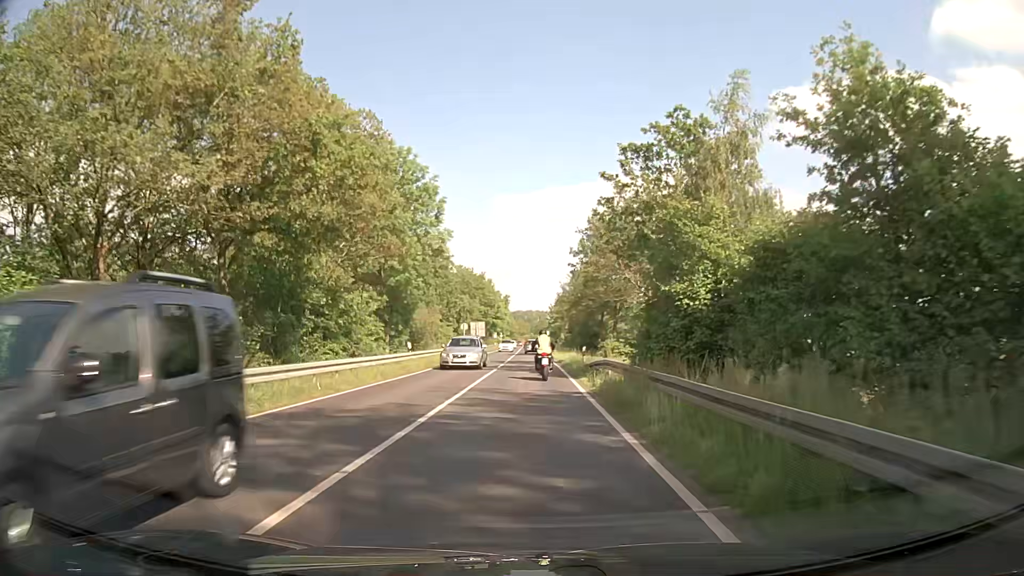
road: secondary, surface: asphalt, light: Day
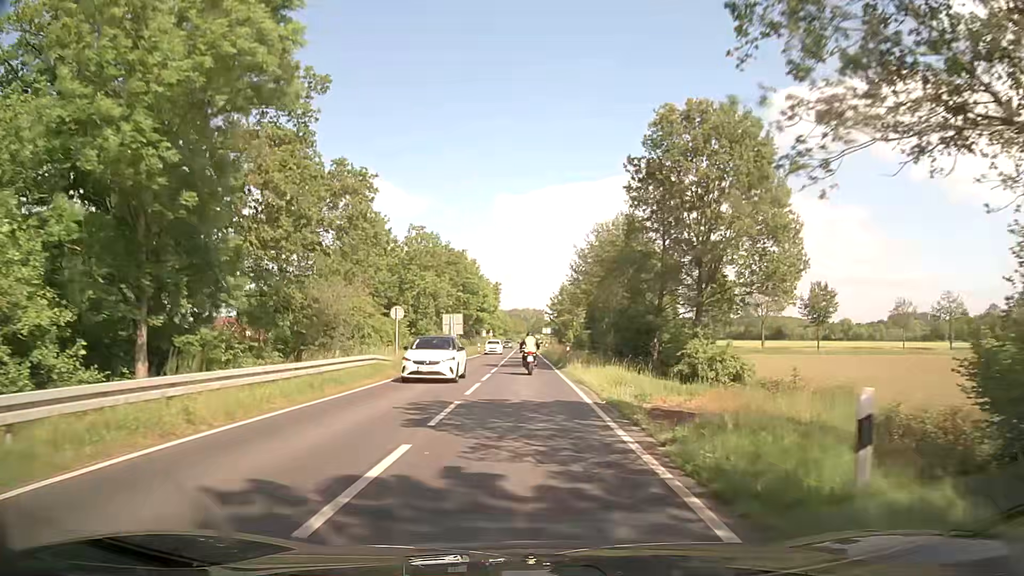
(-0.2, +28.2) m; 0°
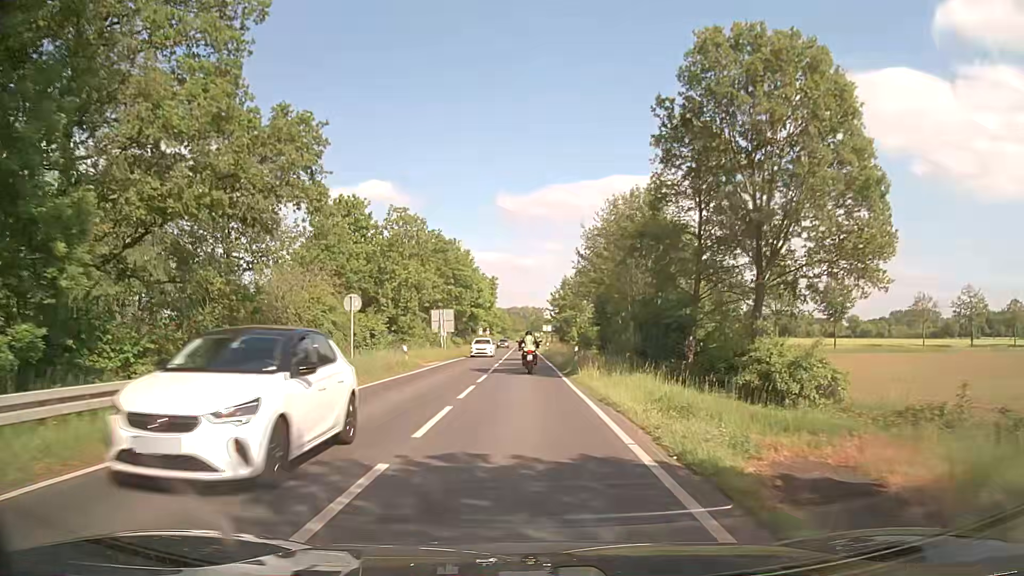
(0.0, +7.4) m; +1°
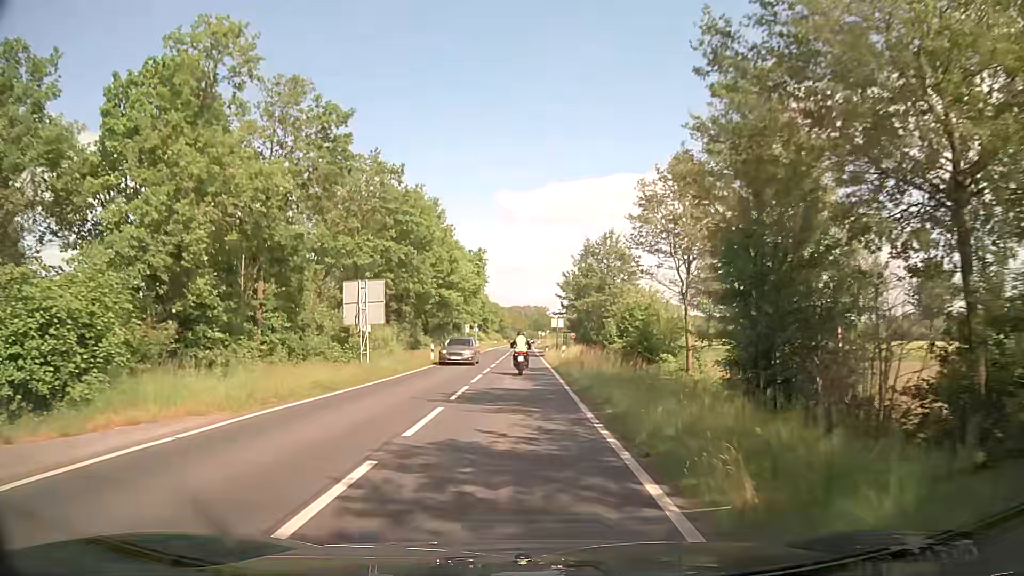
(-0.3, +29.8) m; -1°
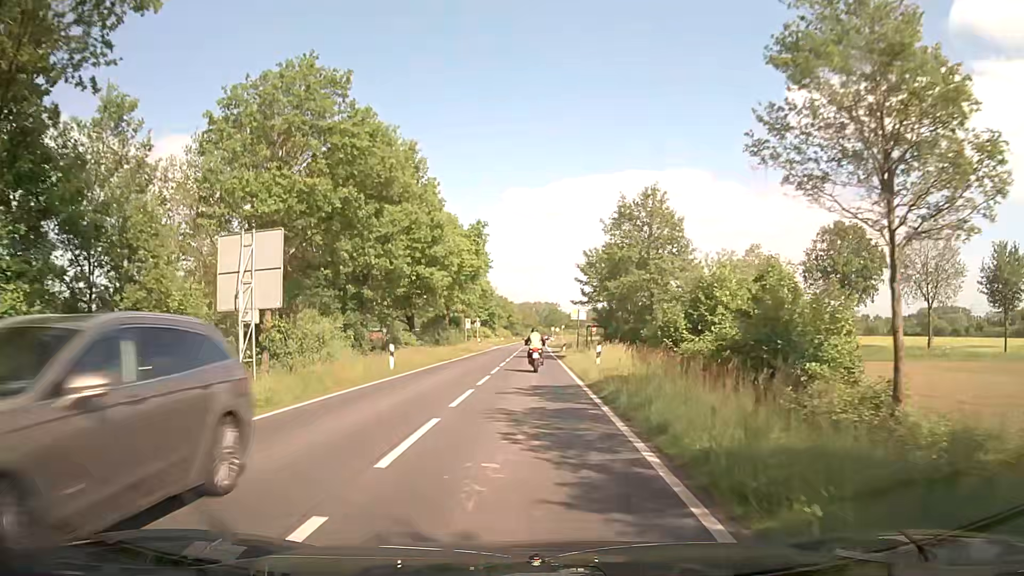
(-0.1, +14.5) m; -1°
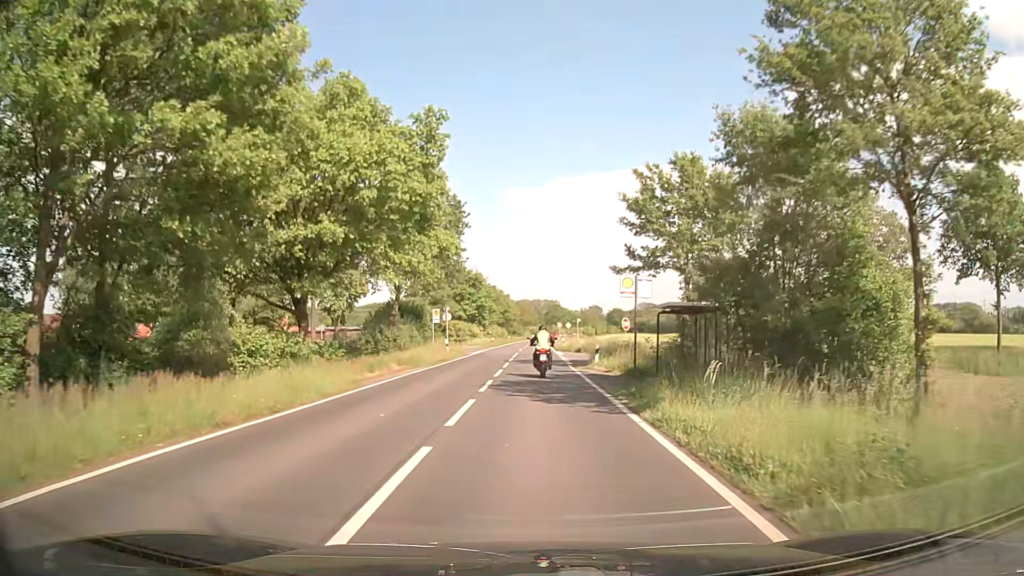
(-0.1, +26.5) m; 0°
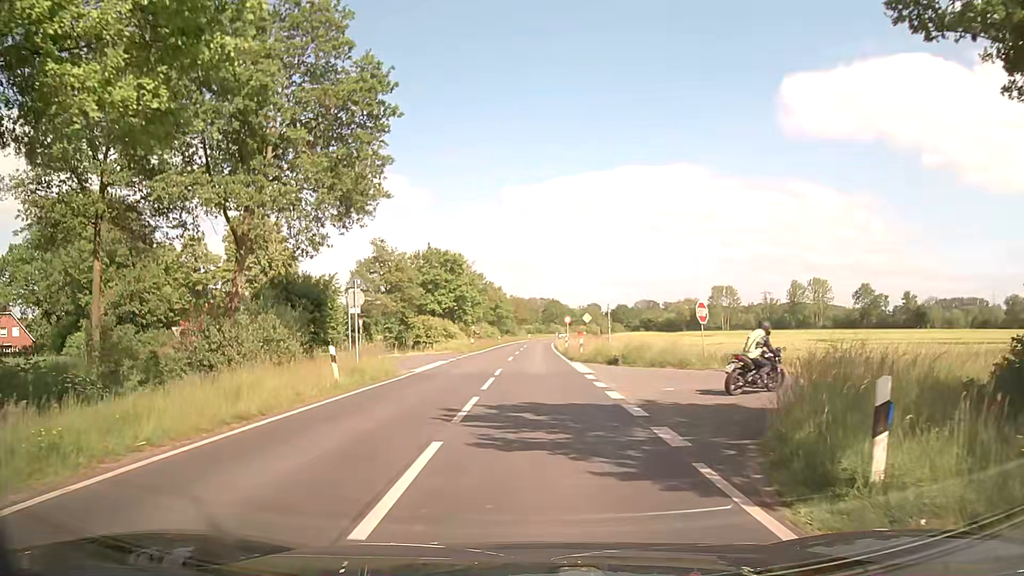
(0.0, +23.5) m; 0°
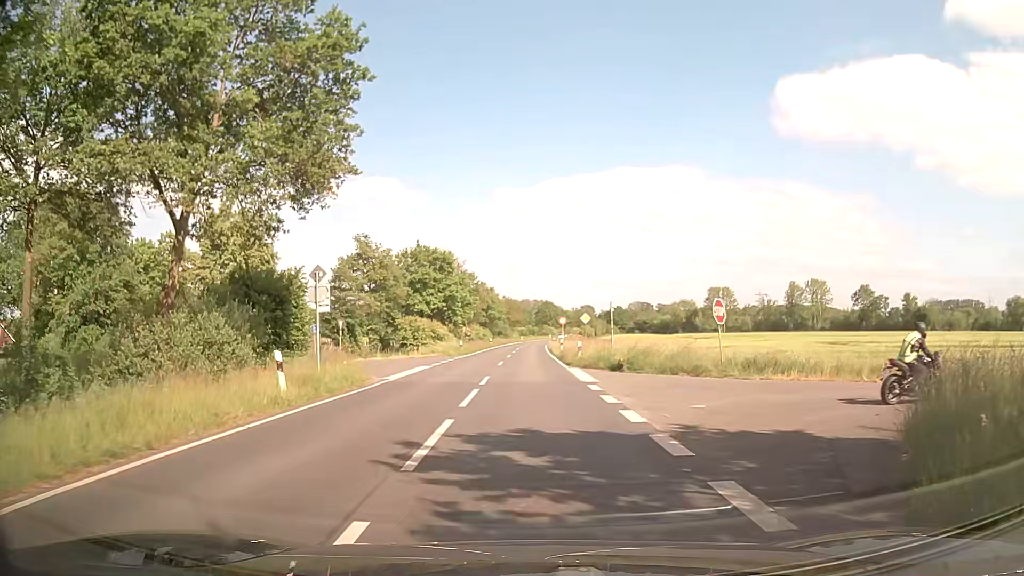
(0.0, +3.5) m; 0°
